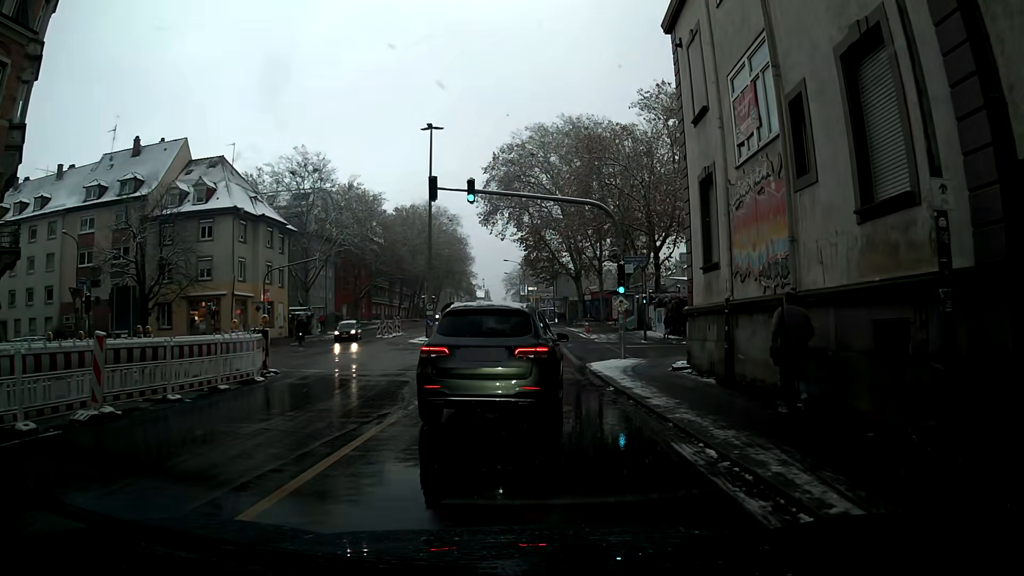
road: secondary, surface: asphalt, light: Day
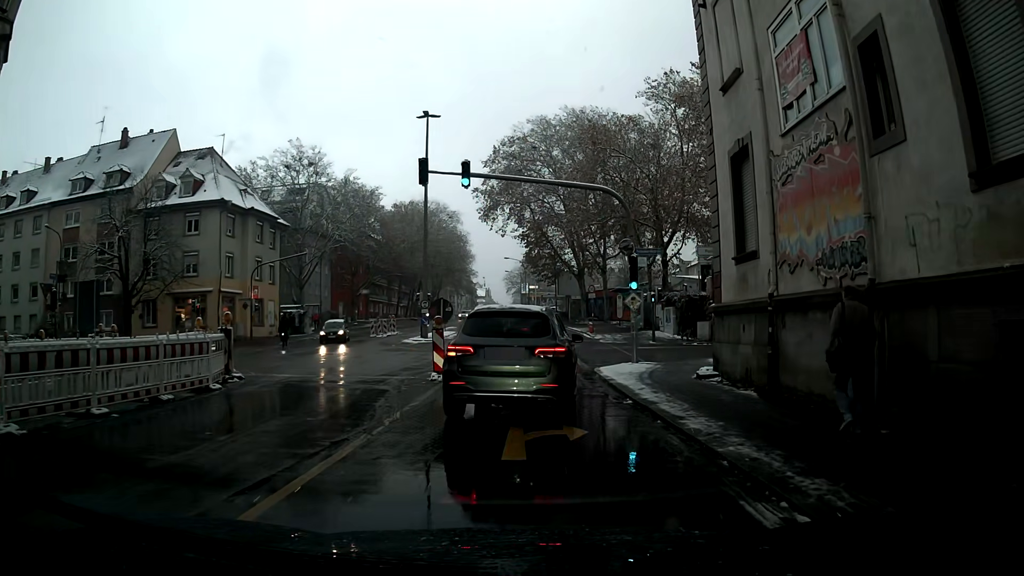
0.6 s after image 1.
(0.0, +2.6) m; 0°
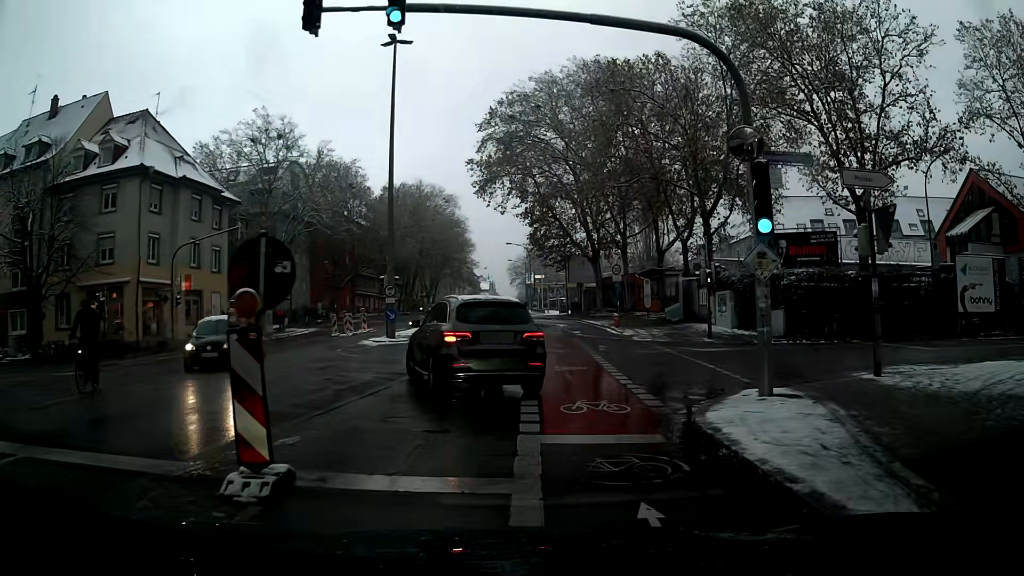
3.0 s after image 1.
(-0.1, +11.8) m; -1°
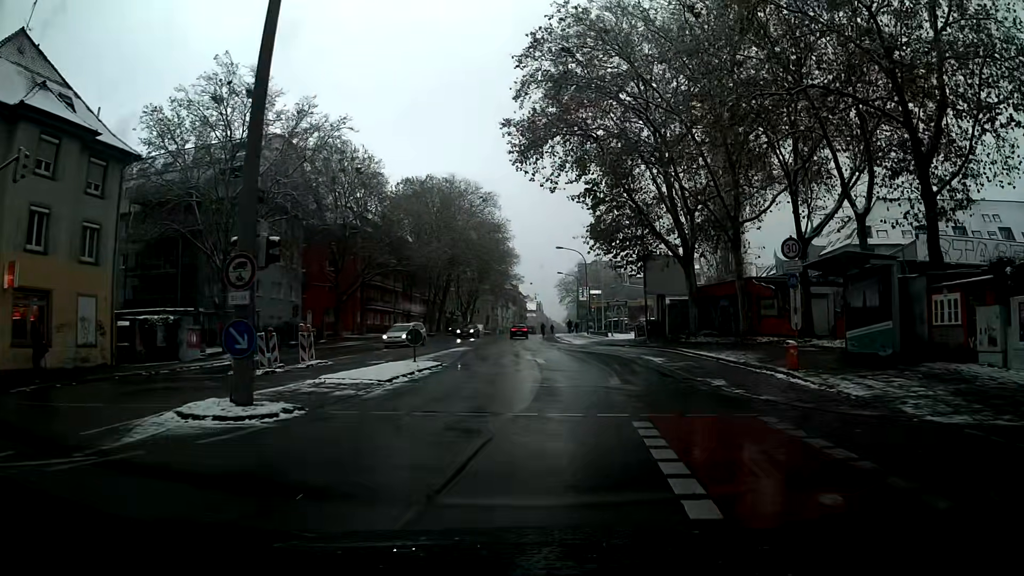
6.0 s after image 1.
(-0.8, +20.4) m; -3°
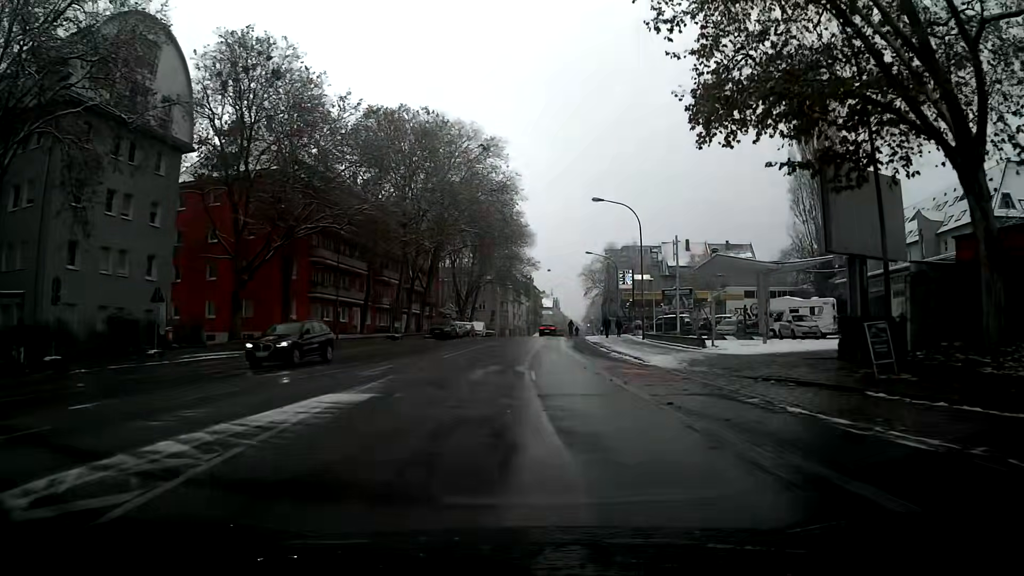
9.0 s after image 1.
(-0.3, +28.8) m; -1°
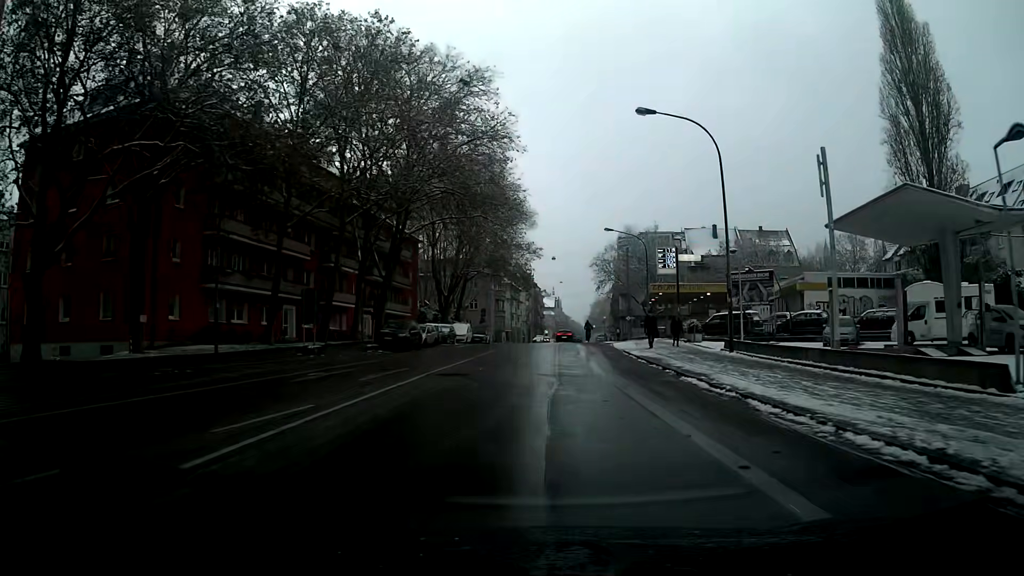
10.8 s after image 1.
(+0.1, +20.3) m; +1°
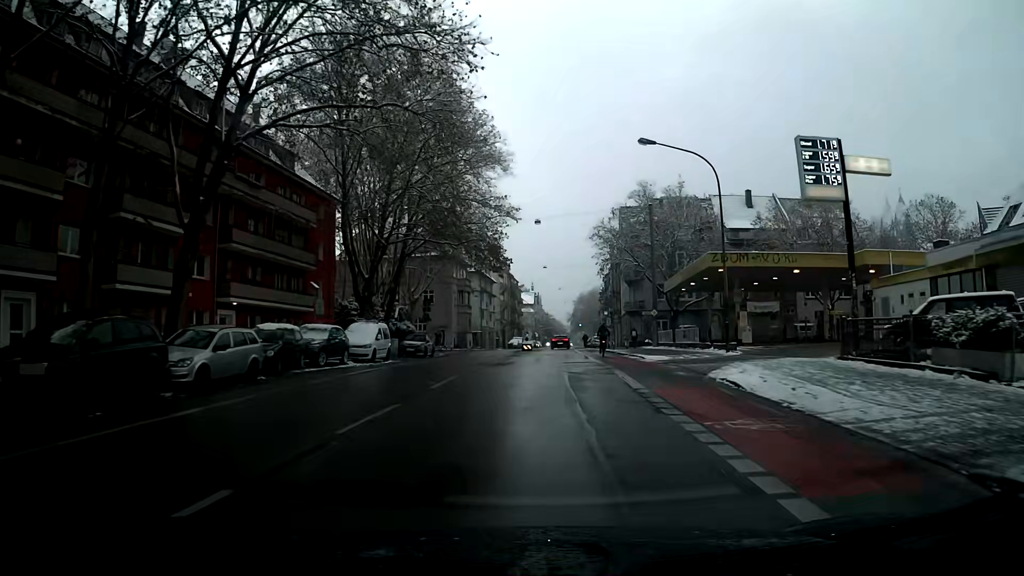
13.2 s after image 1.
(+0.1, +28.5) m; +1°
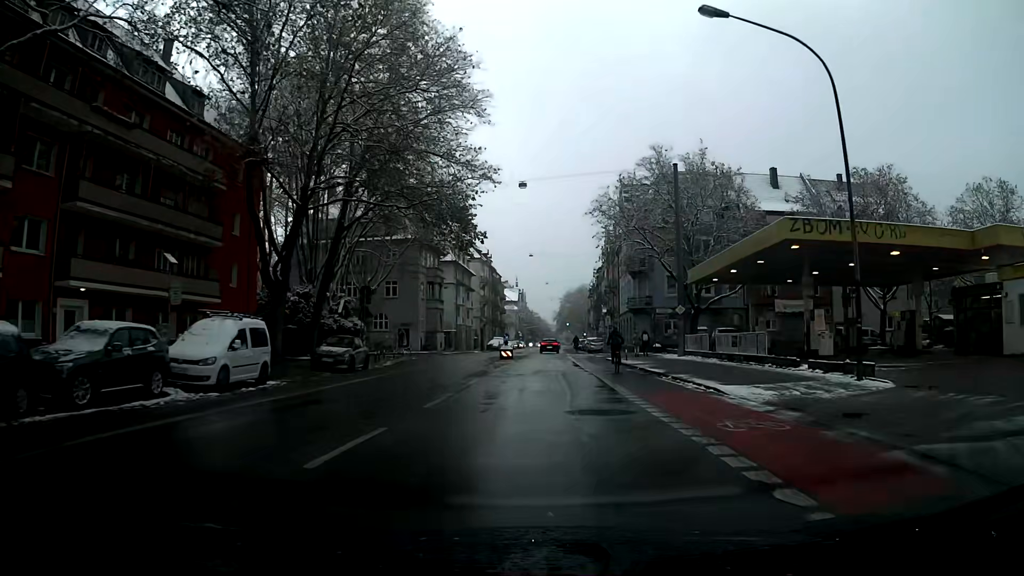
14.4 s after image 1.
(+0.1, +13.9) m; +1°
